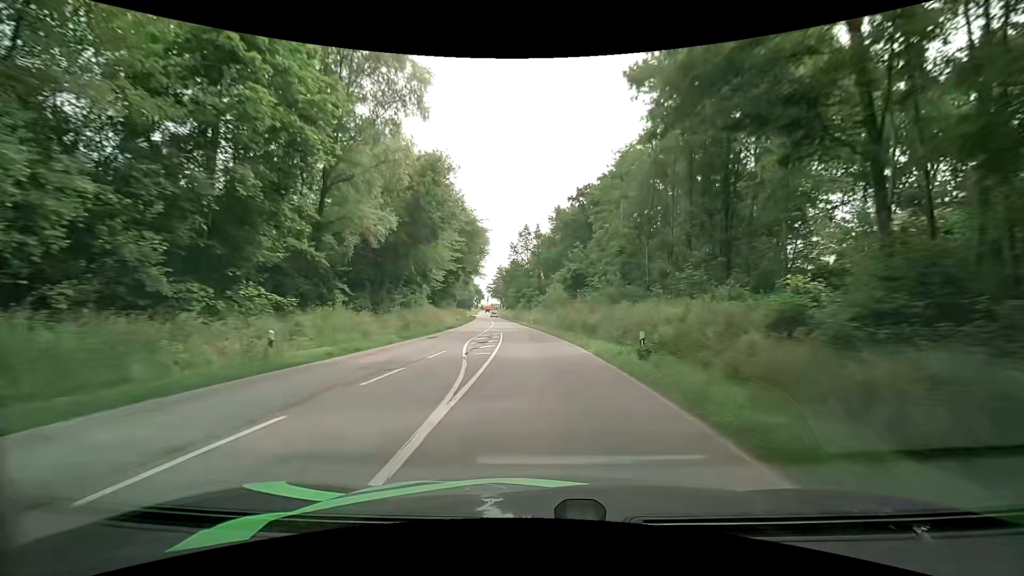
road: secondary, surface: asphalt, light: Day
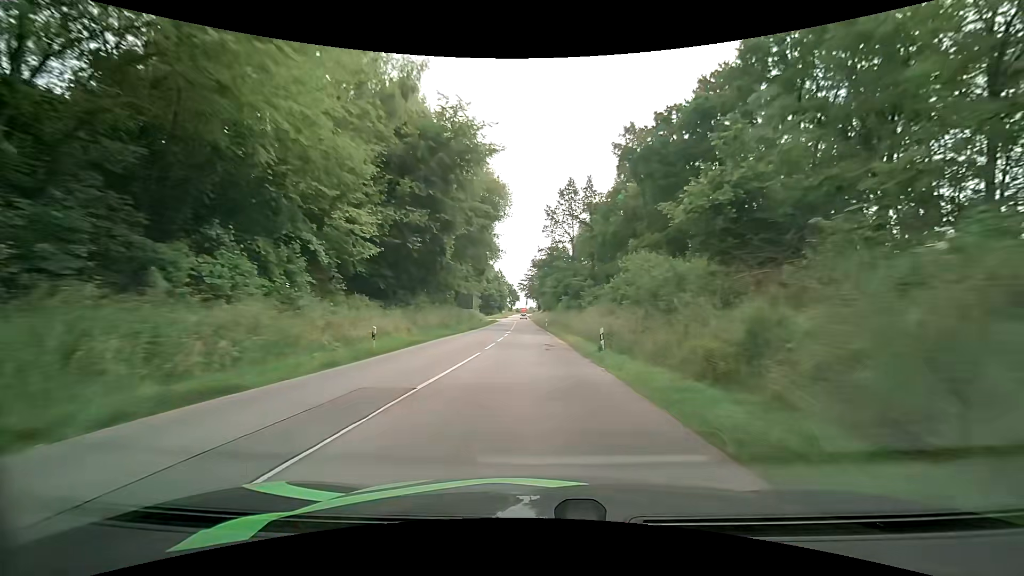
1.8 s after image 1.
(-1.3, +37.6) m; -4°
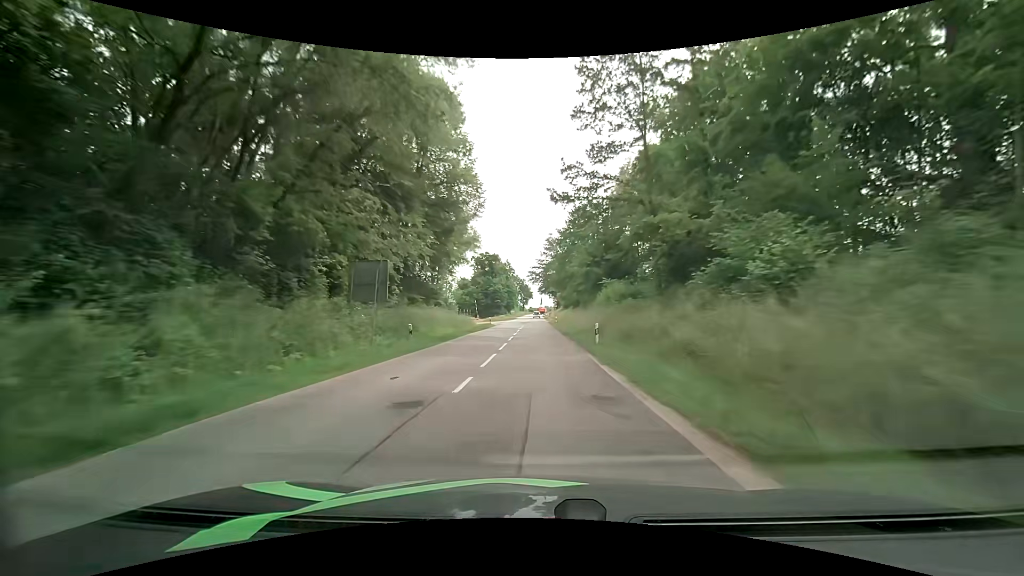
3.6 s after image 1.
(-0.8, +38.4) m; -2°
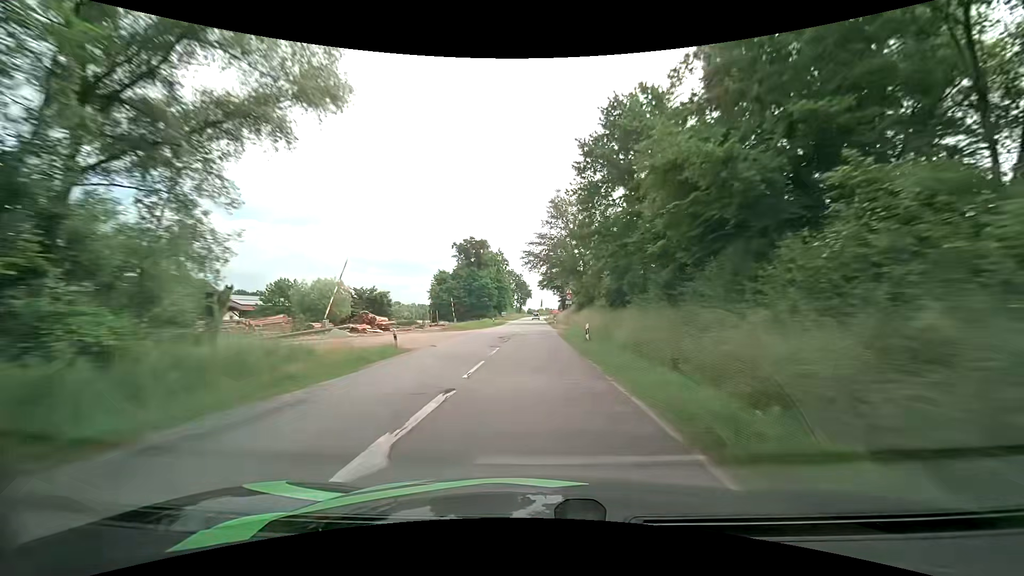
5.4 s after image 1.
(+0.1, +38.9) m; 0°
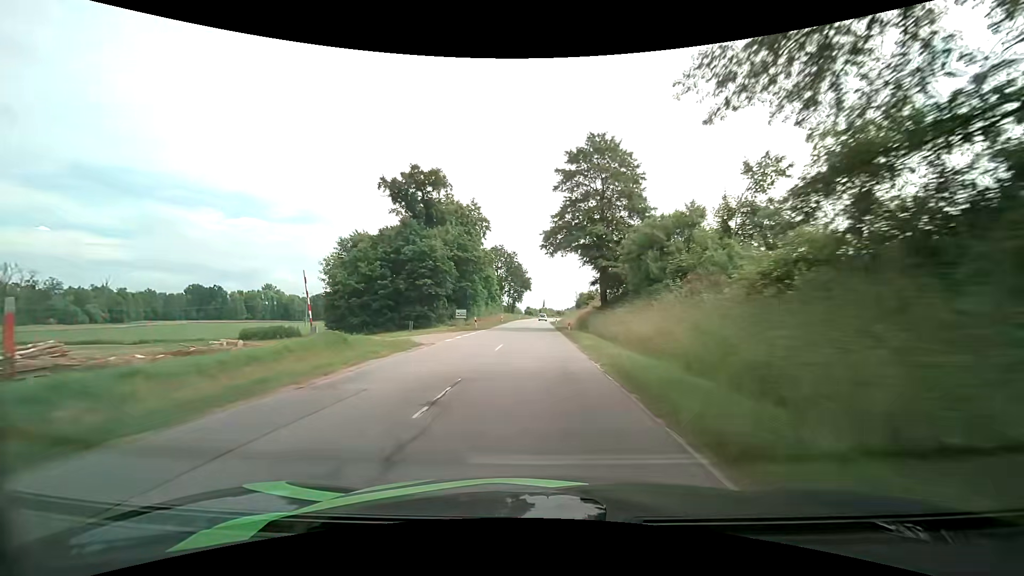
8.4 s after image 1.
(0.0, +65.3) m; 0°
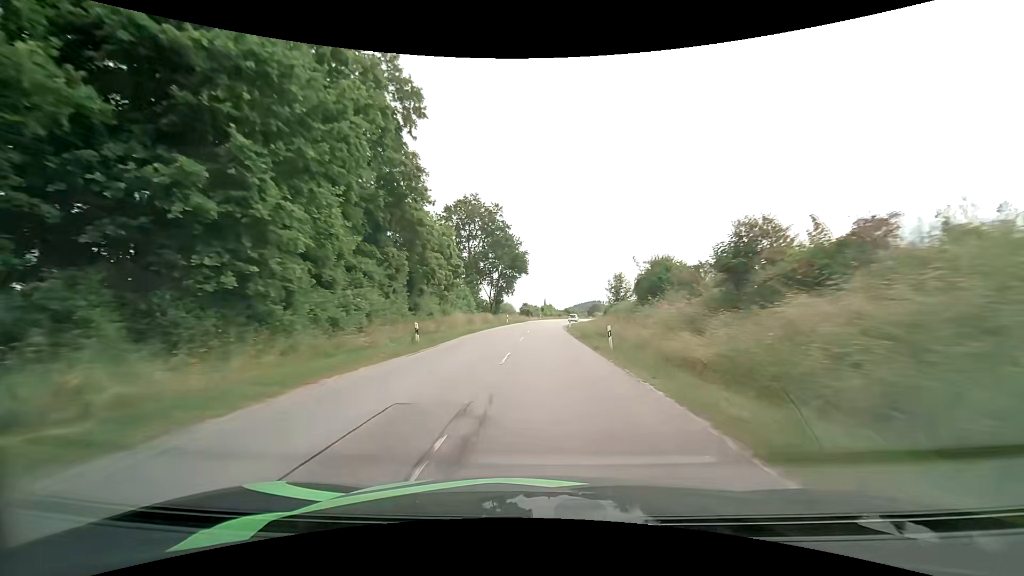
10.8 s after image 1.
(0.0, +50.7) m; 0°
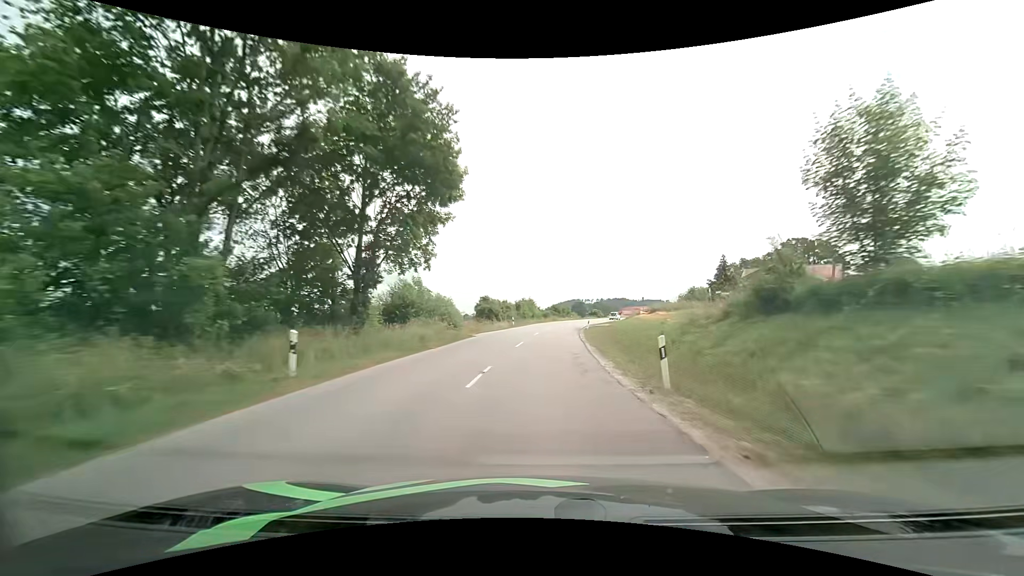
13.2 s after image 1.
(+1.0, +50.4) m; +3°
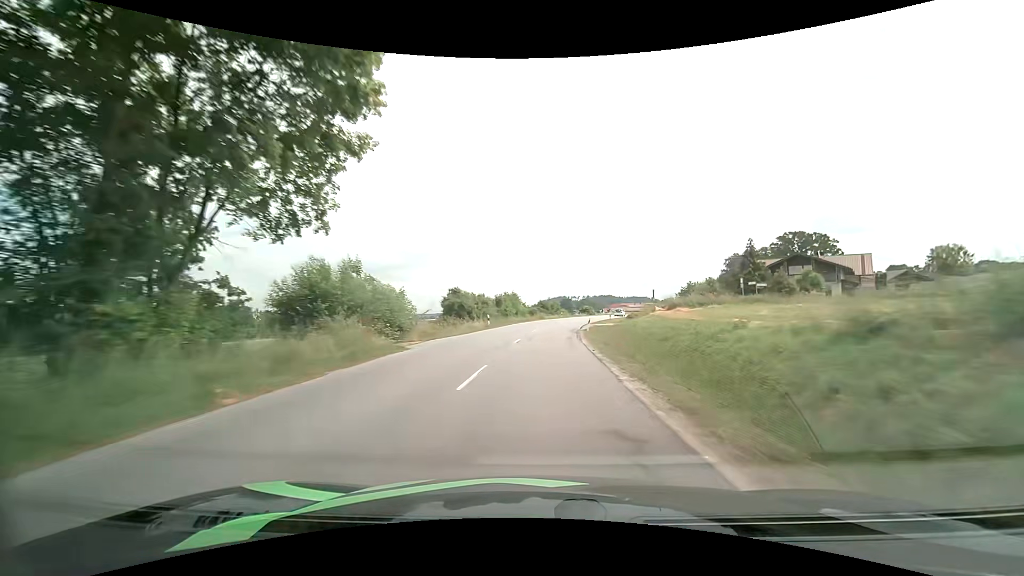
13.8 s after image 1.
(+0.1, +12.6) m; +1°
(0, +10) (+1, +20) (+1, +30) (+2, +40) (+3, +50) (+5, +60) (+7, +70) (+9, +79) (+11, +89) (+14, +99) m
